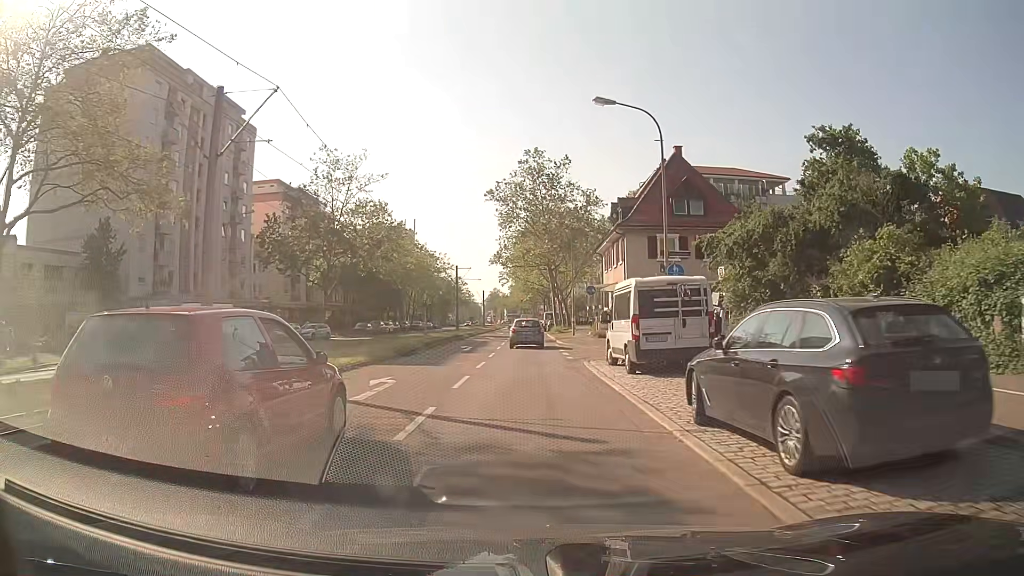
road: tertiary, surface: asphalt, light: Day
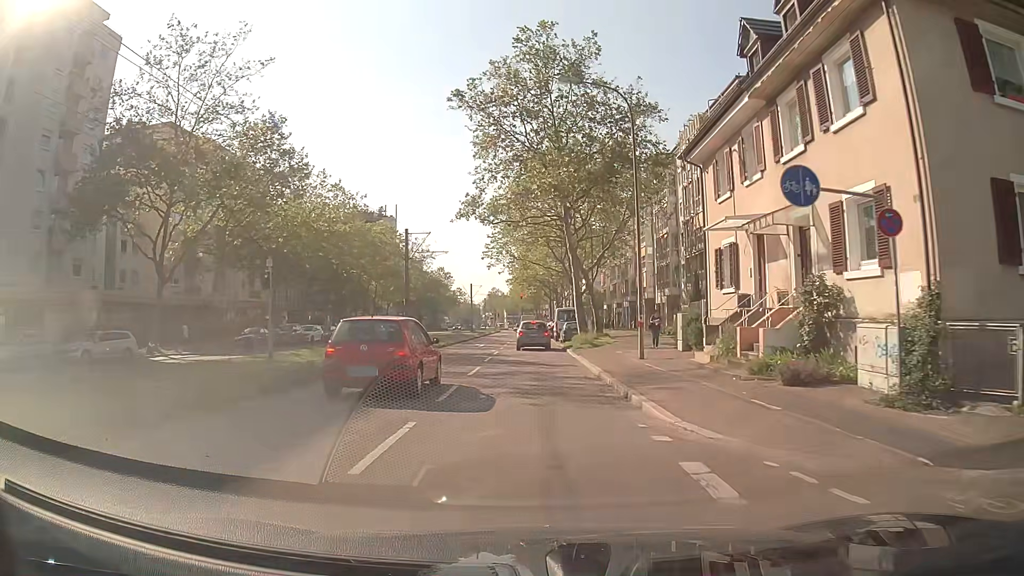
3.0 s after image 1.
(-0.1, +31.9) m; 0°
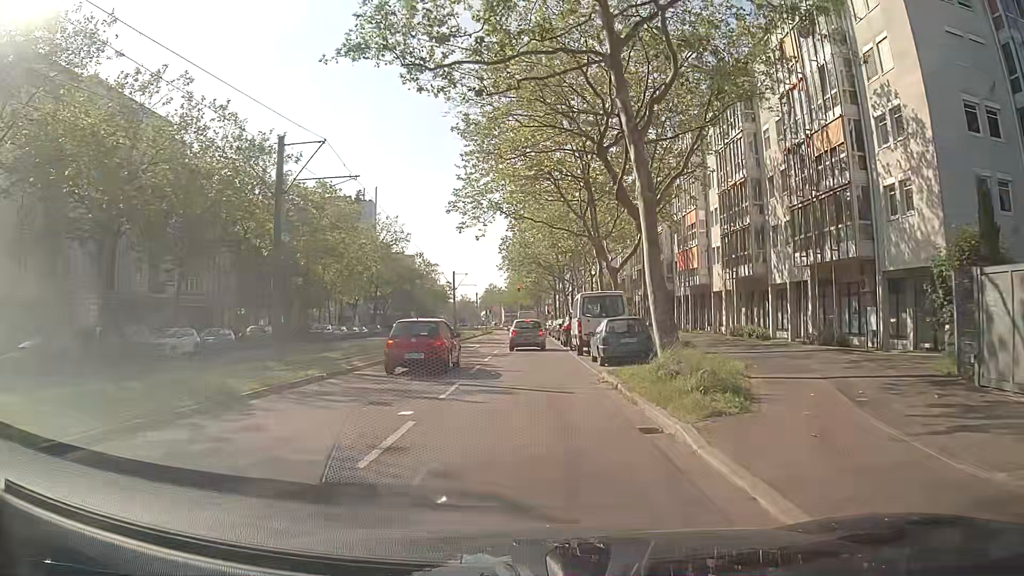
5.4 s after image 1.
(-0.1, +23.0) m; +1°
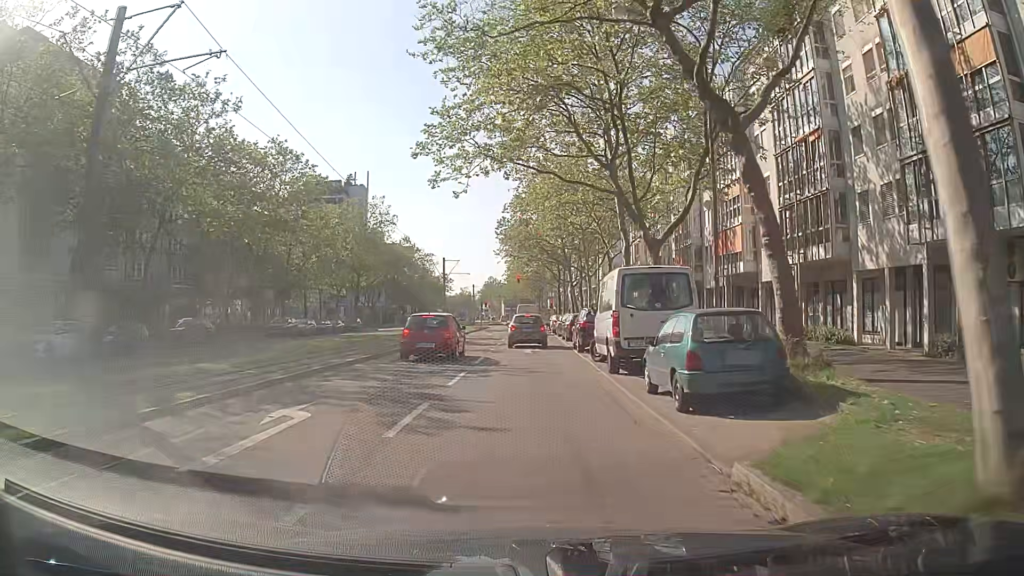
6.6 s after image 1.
(-0.2, +10.4) m; -2°
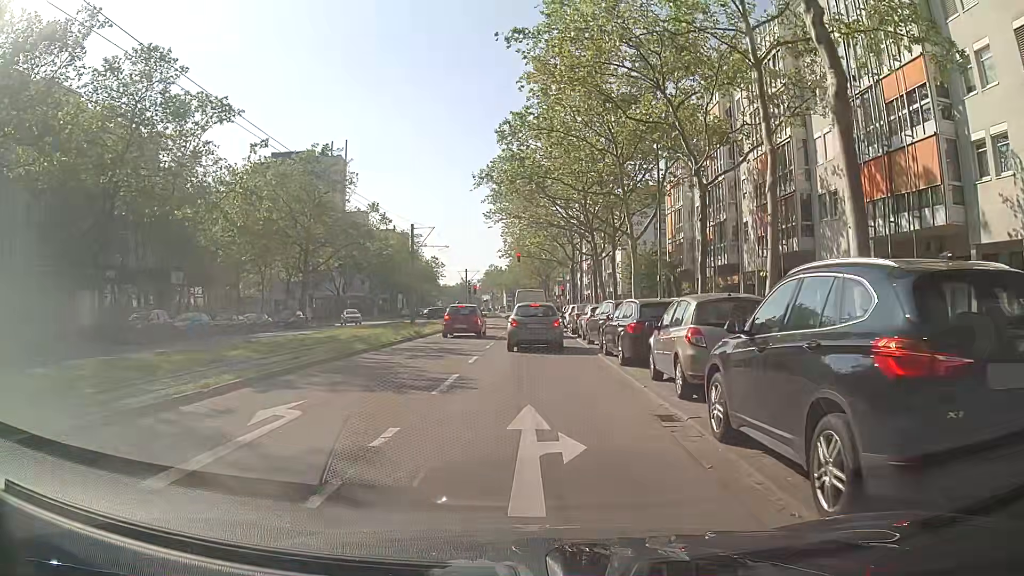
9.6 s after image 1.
(0.0, +20.5) m; -1°
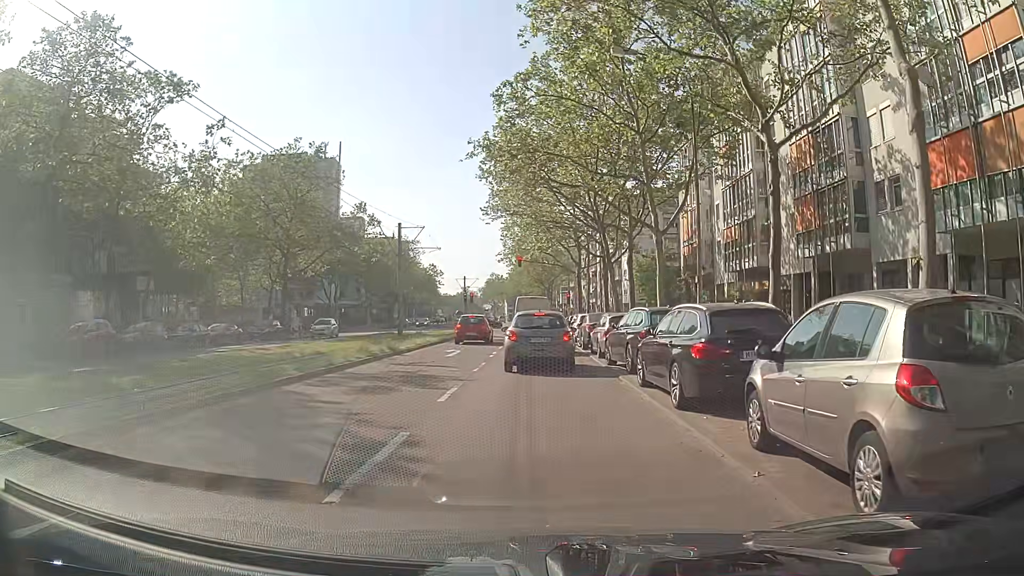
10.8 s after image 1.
(0.0, +5.5) m; -1°
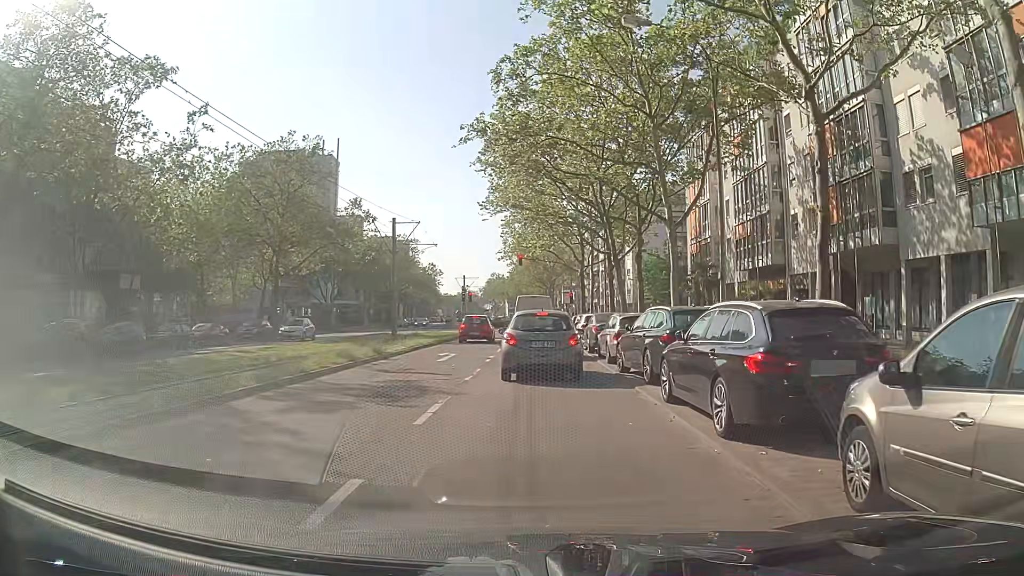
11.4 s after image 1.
(0.0, +2.2) m; +2°
